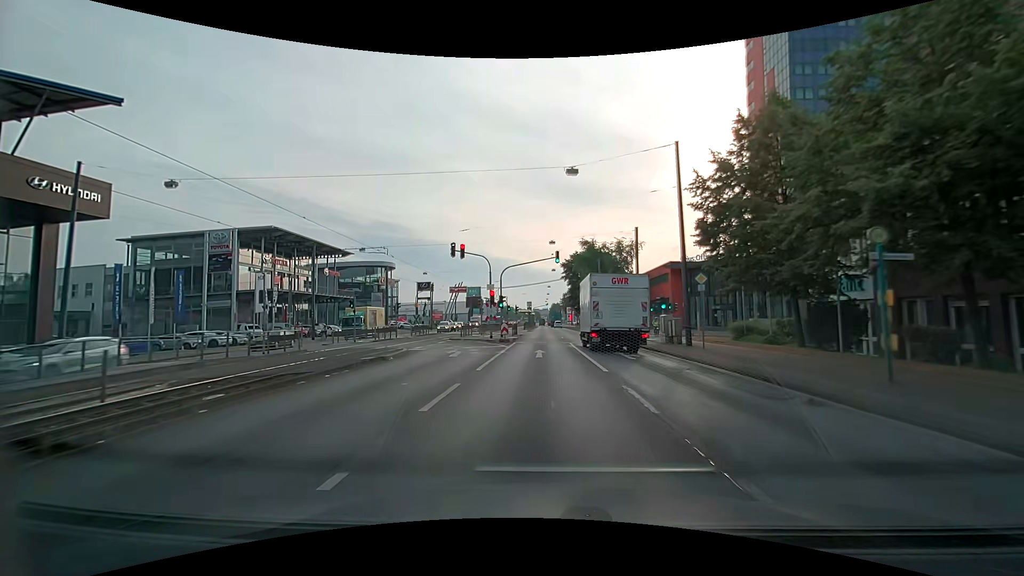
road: primary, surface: asphalt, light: Day
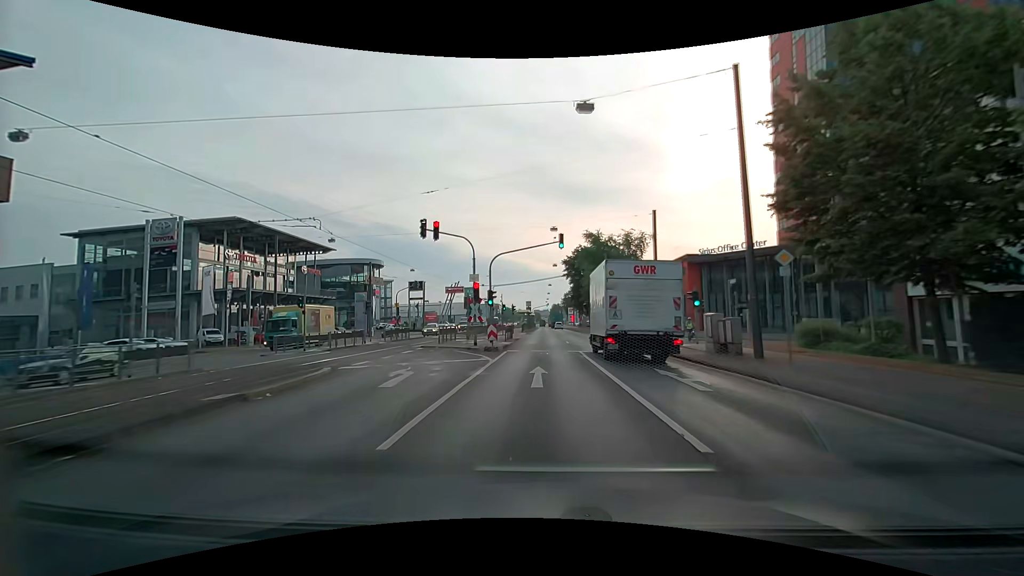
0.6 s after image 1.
(0.0, +8.2) m; 0°
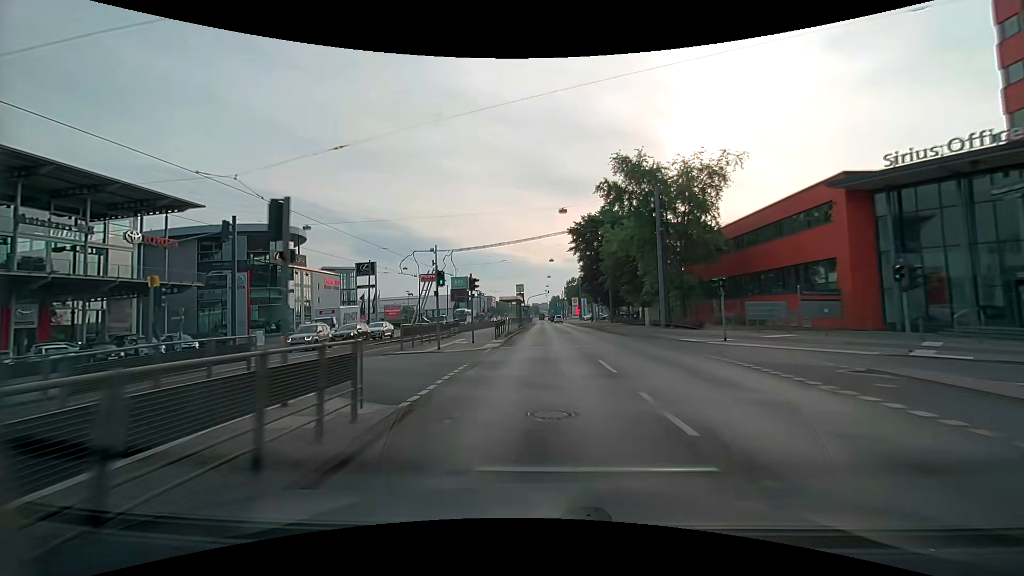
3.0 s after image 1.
(-0.1, +33.0) m; 0°
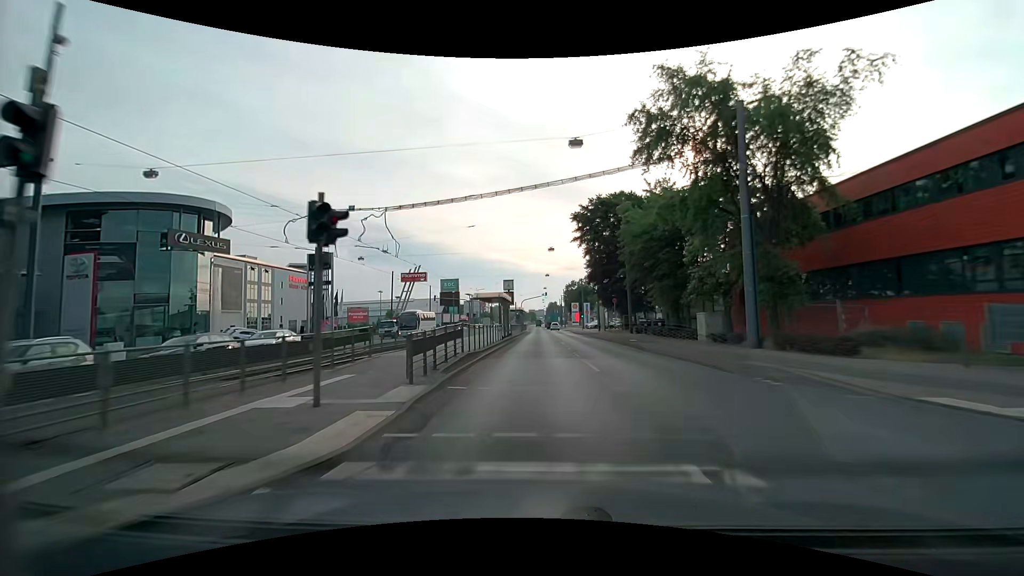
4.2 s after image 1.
(0.0, +16.6) m; 0°
(0, +10) (0, +20) (0, +30) (0, +40) (0, +50) (0, +60) (-1, +70) (-1, +80) (-1, +90) (-1, +100) m
